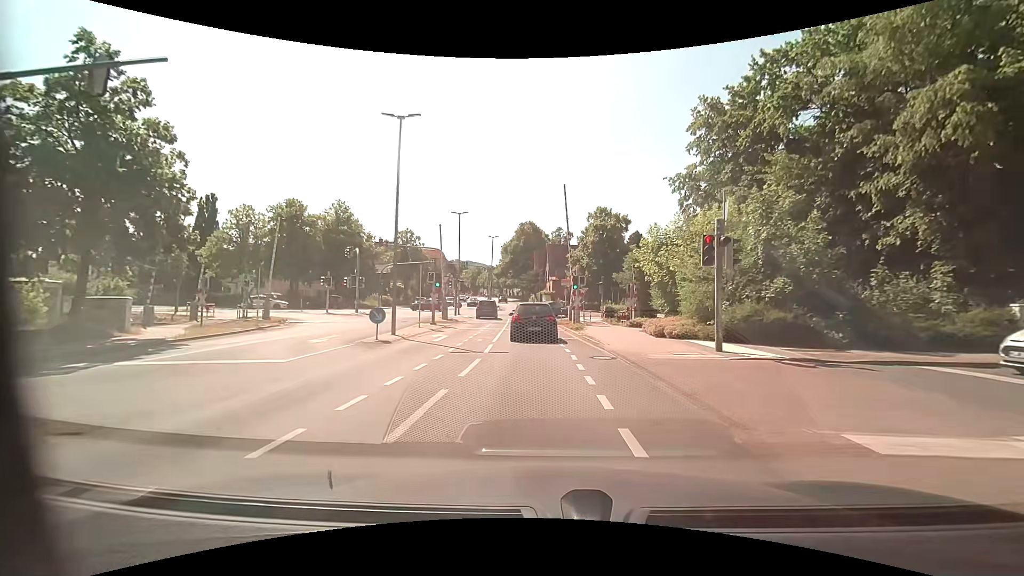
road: tertiary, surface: asphalt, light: Day
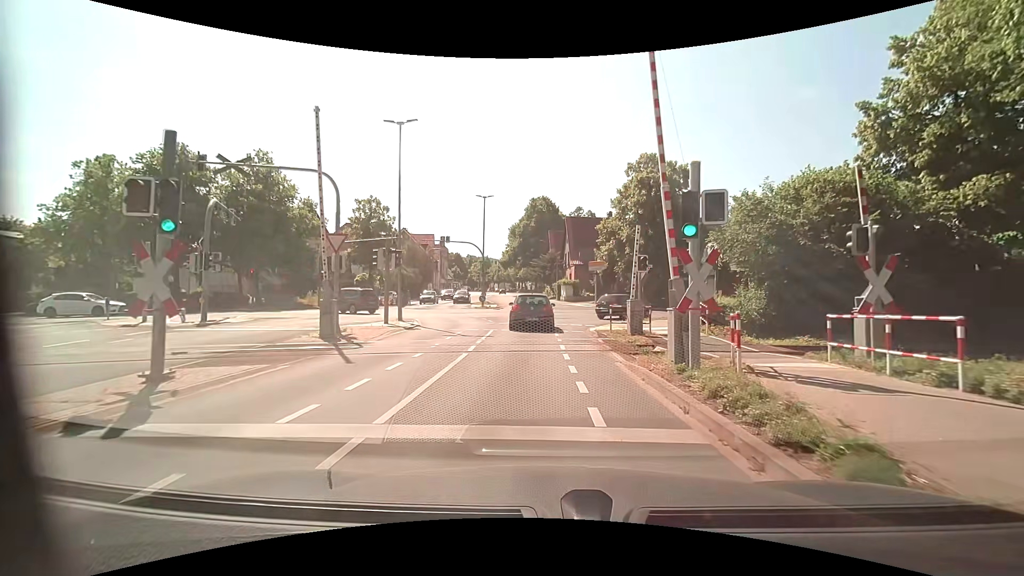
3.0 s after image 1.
(-0.9, +23.5) m; -3°
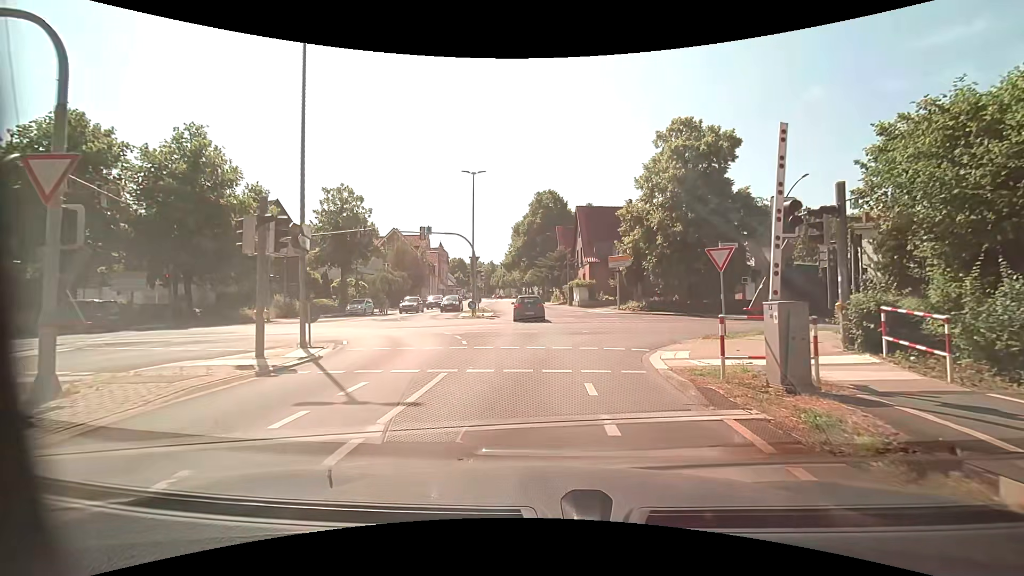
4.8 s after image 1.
(-0.1, +10.3) m; -1°
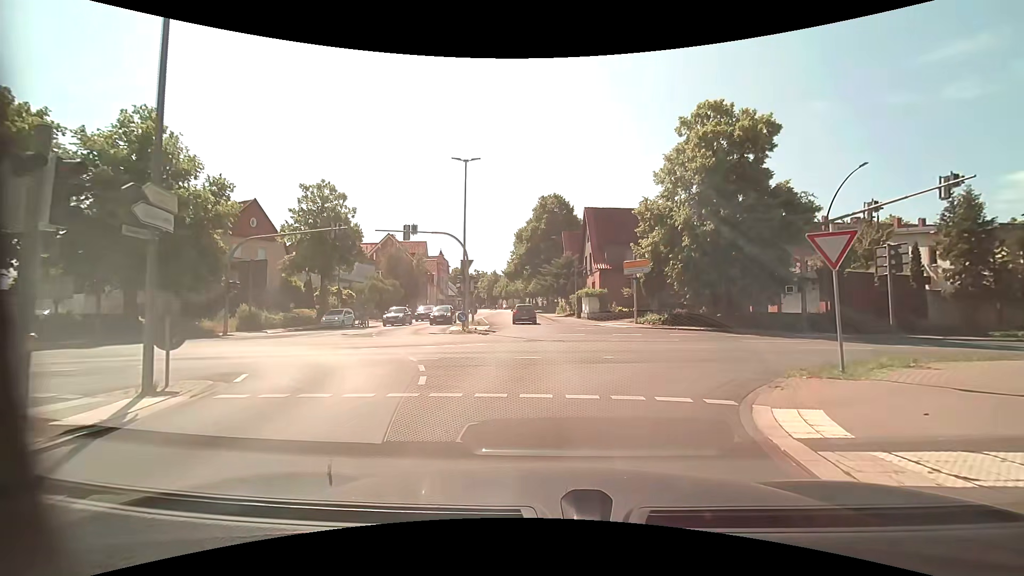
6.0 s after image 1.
(-0.1, +5.7) m; -2°
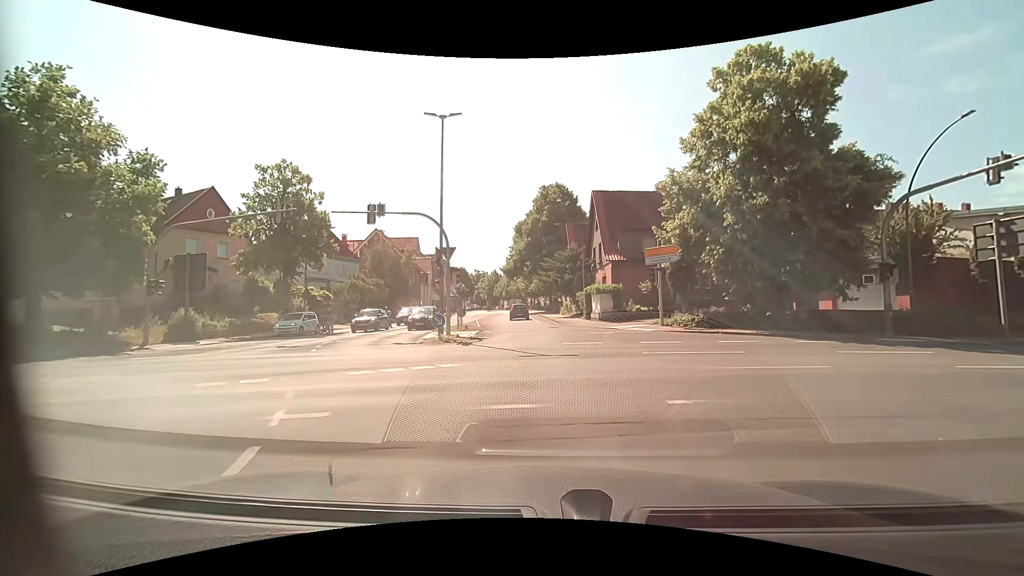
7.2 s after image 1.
(+0.1, +7.0) m; +1°
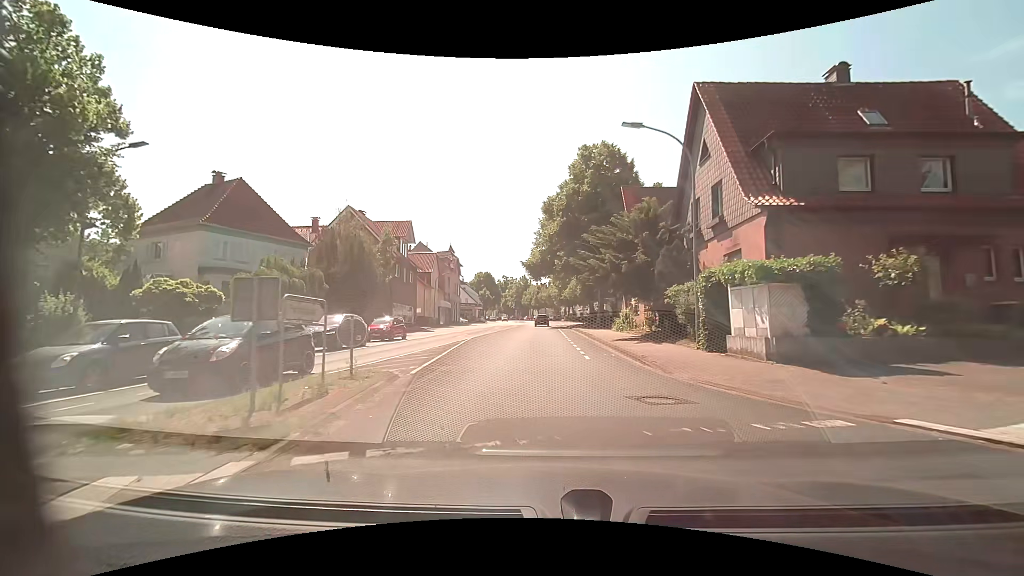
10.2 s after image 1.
(-0.8, +22.5) m; -4°
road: unclassified
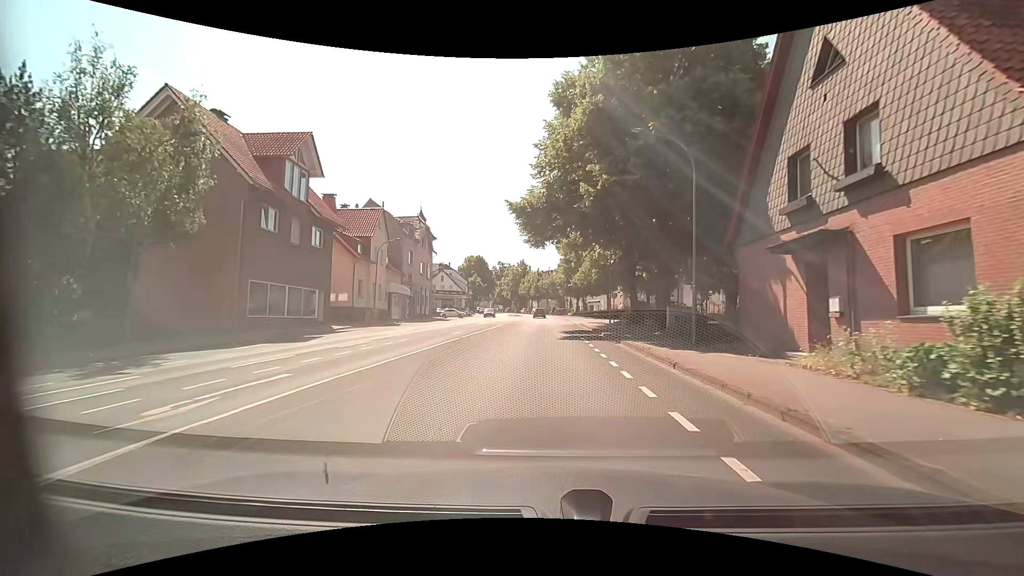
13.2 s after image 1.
(-0.7, +26.8) m; -1°
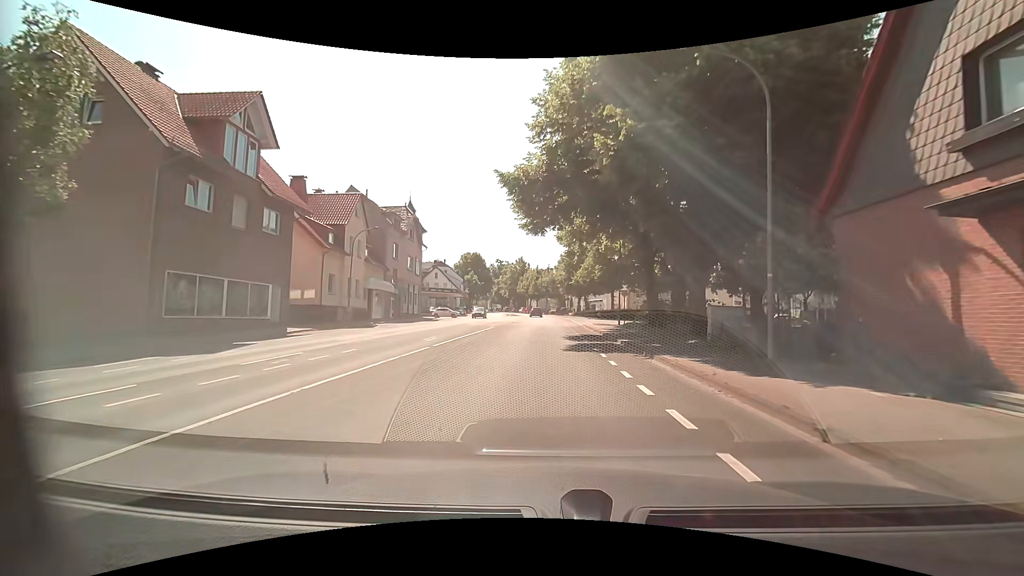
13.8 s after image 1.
(0.0, +5.9) m; 0°
(0, +10) (0, +20) (0, +30) (0, +40) (0, +50) (-1, +60) (-1, +70) (-1, +80) (-2, +90) (-4, +100) m
